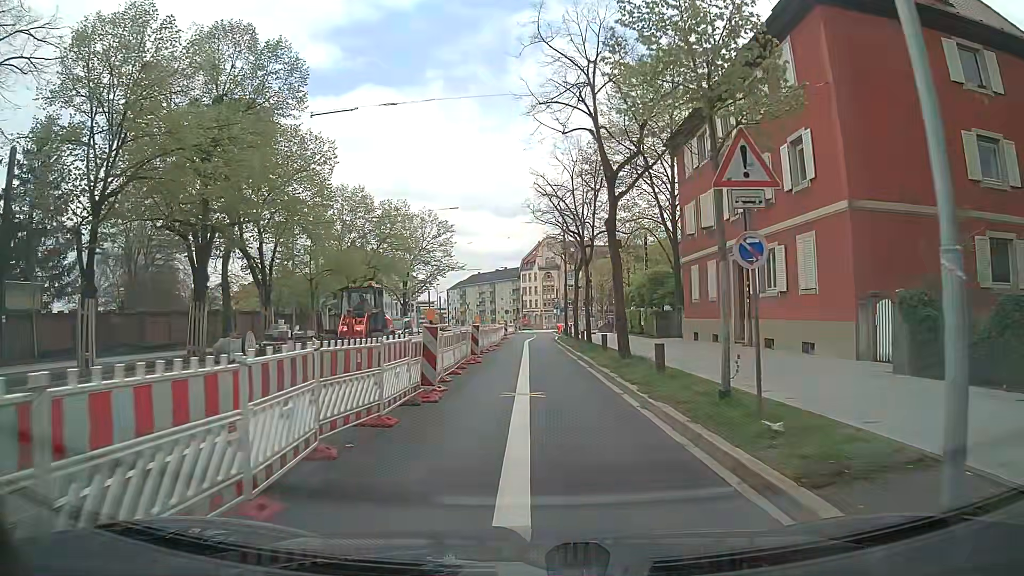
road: secondary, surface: asphalt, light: Day
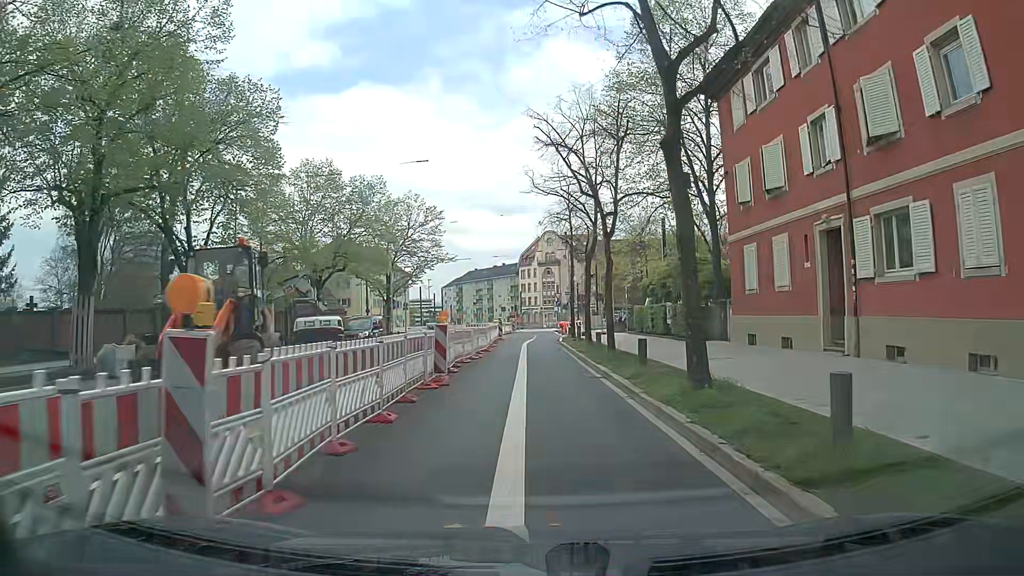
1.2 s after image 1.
(+0.1, +8.4) m; +1°
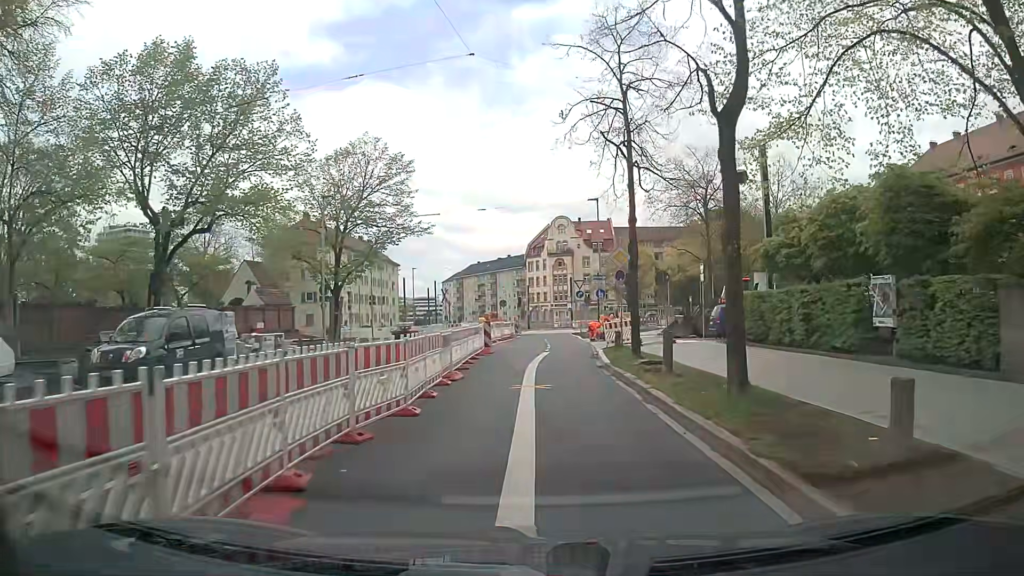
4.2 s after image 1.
(0.0, +20.9) m; 0°
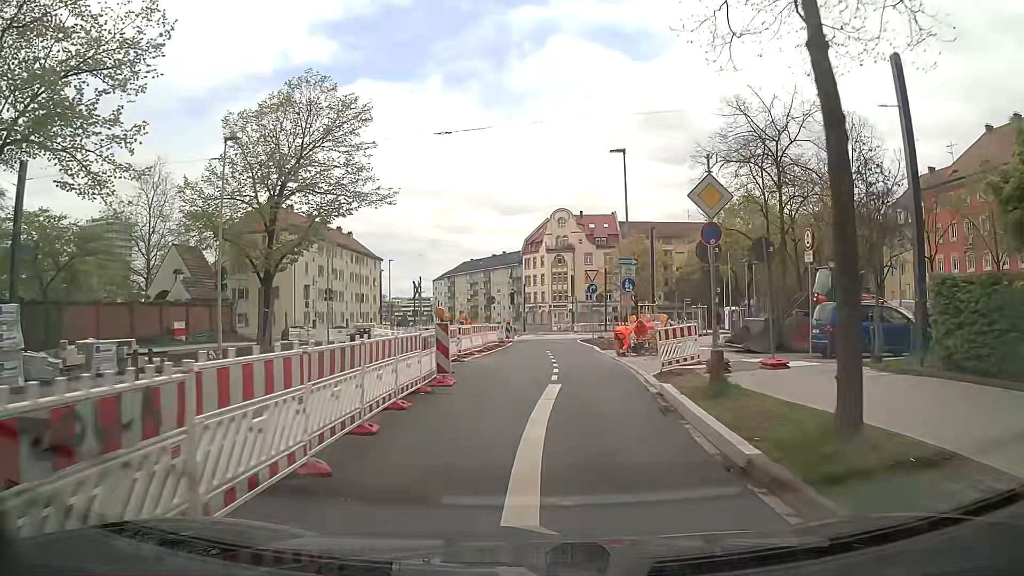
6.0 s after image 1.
(-0.1, +12.4) m; +1°
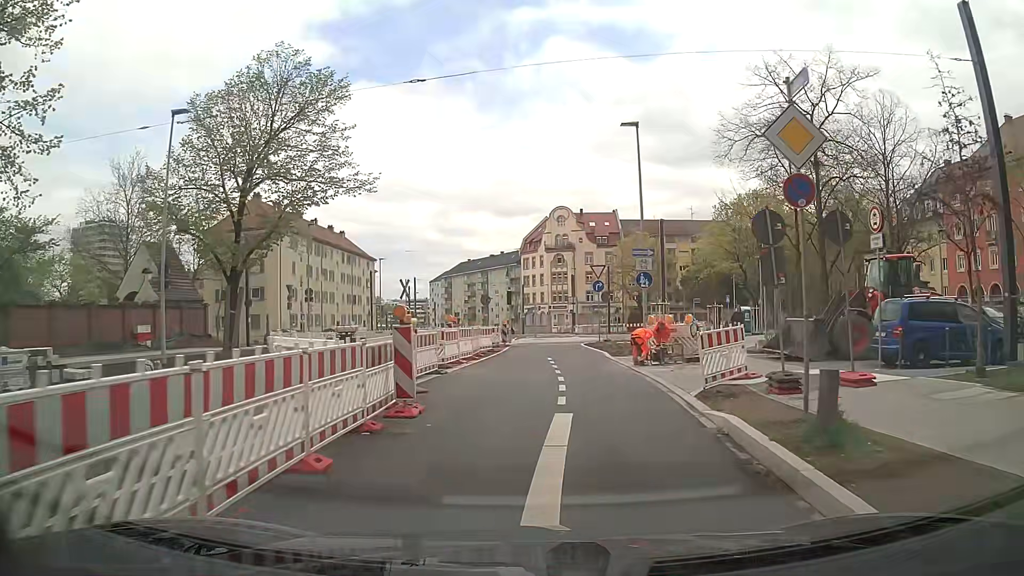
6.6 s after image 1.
(-0.1, +4.1) m; -1°
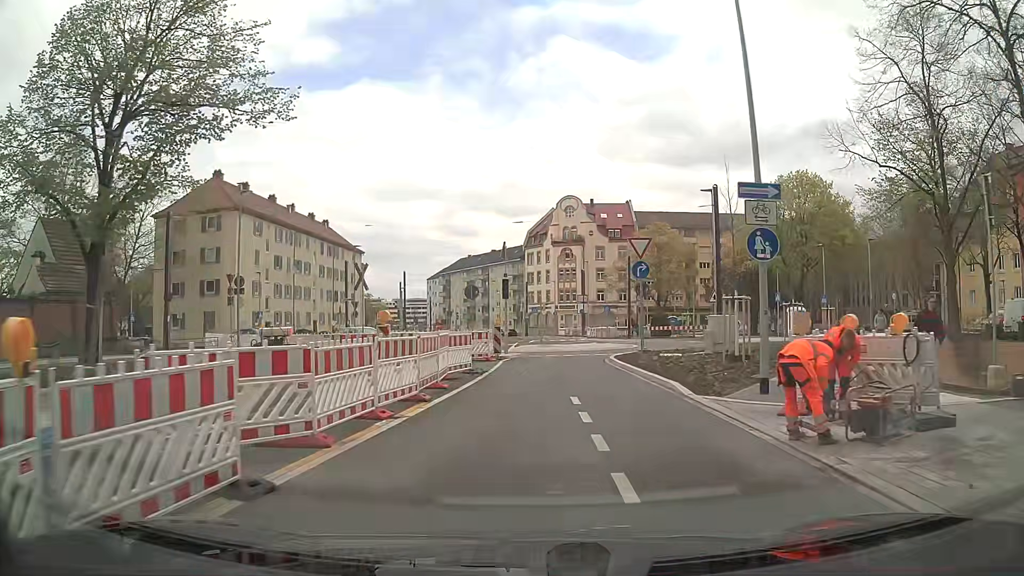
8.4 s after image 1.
(0.0, +11.7) m; -1°
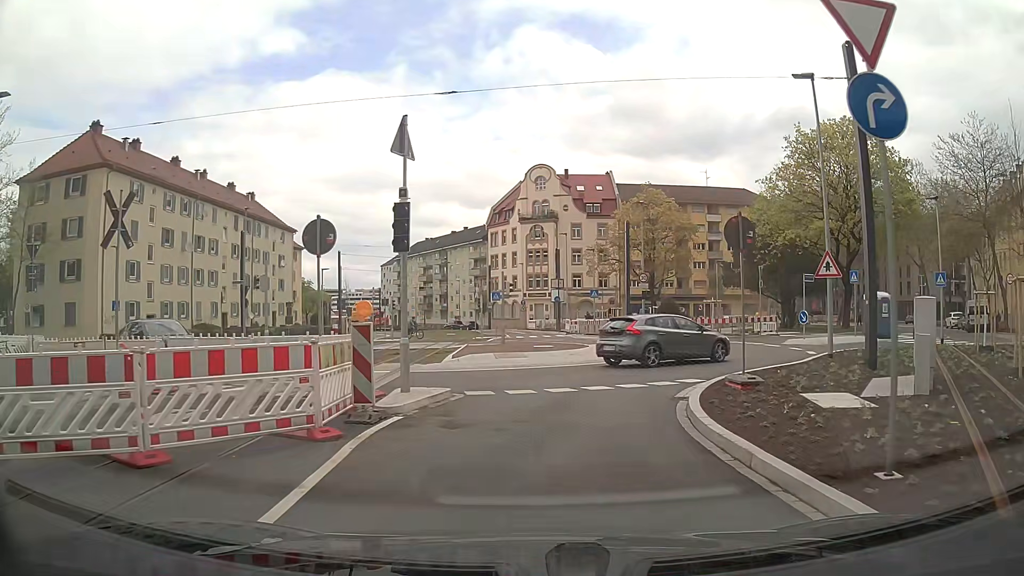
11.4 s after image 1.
(+0.5, +16.7) m; +3°
